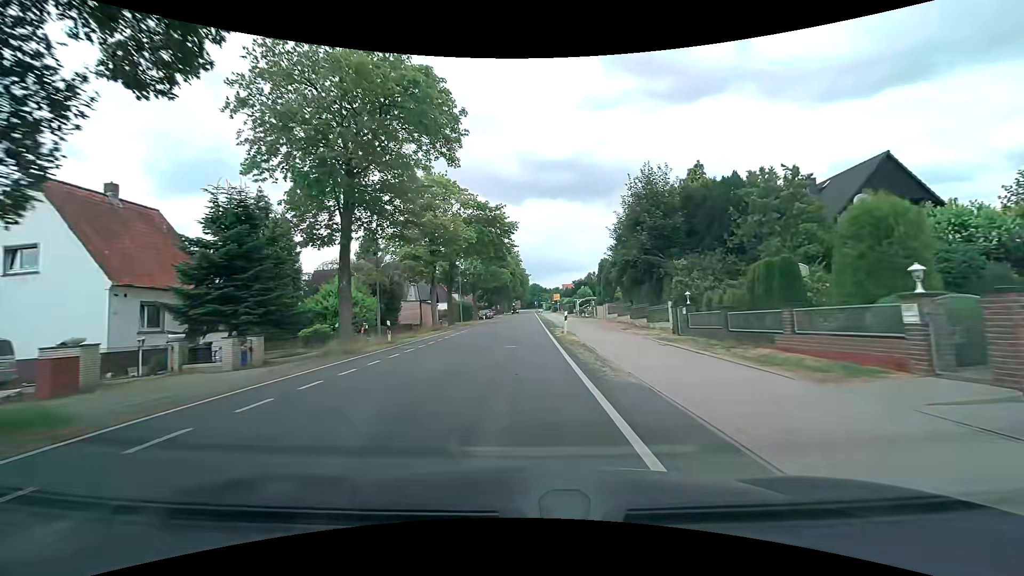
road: tertiary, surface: asphalt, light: Day
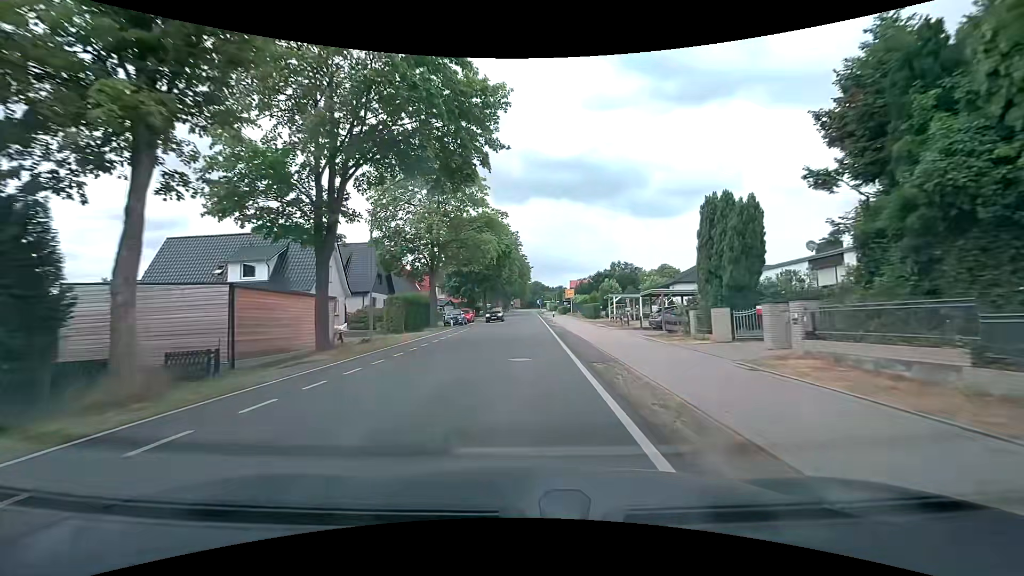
(0.0, +30.4) m; 0°
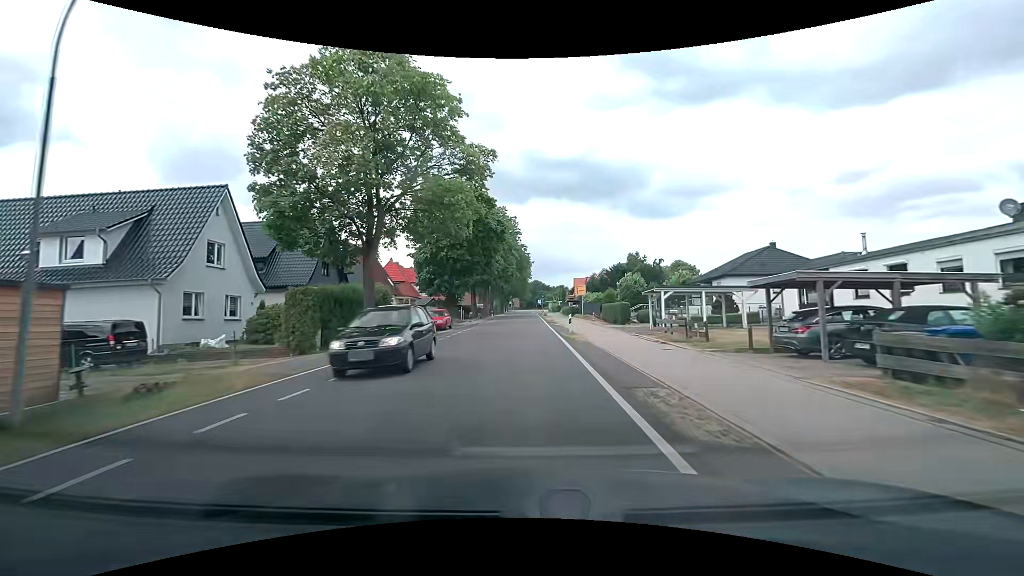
(0.0, +15.2) m; 0°
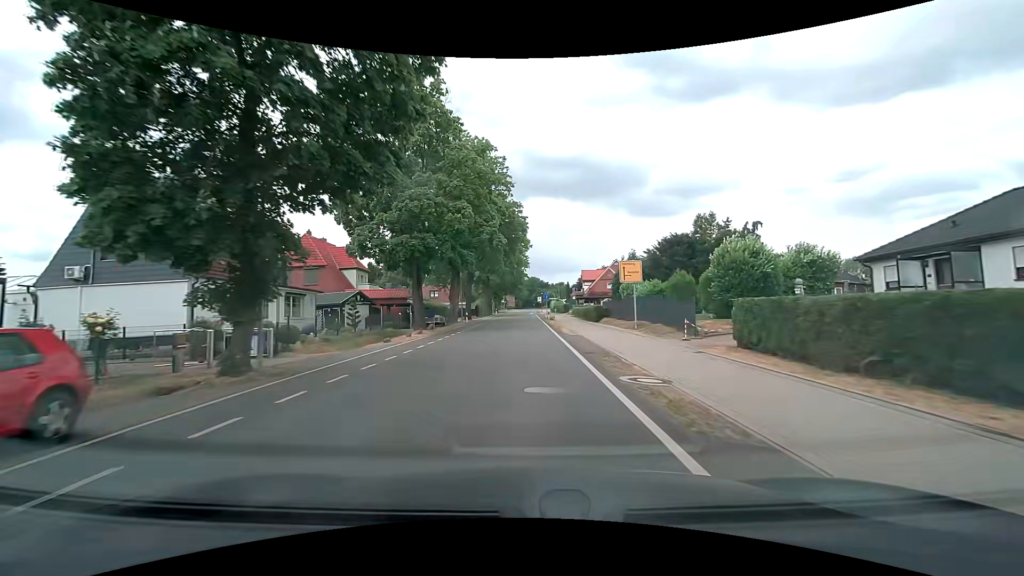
(+0.2, +30.4) m; +1°
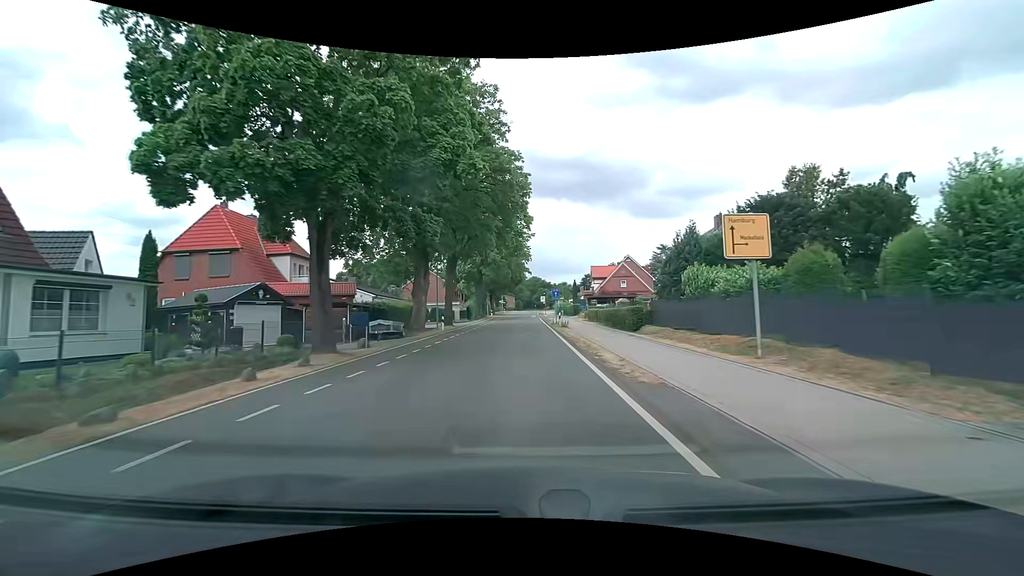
(-0.1, +15.2) m; 0°
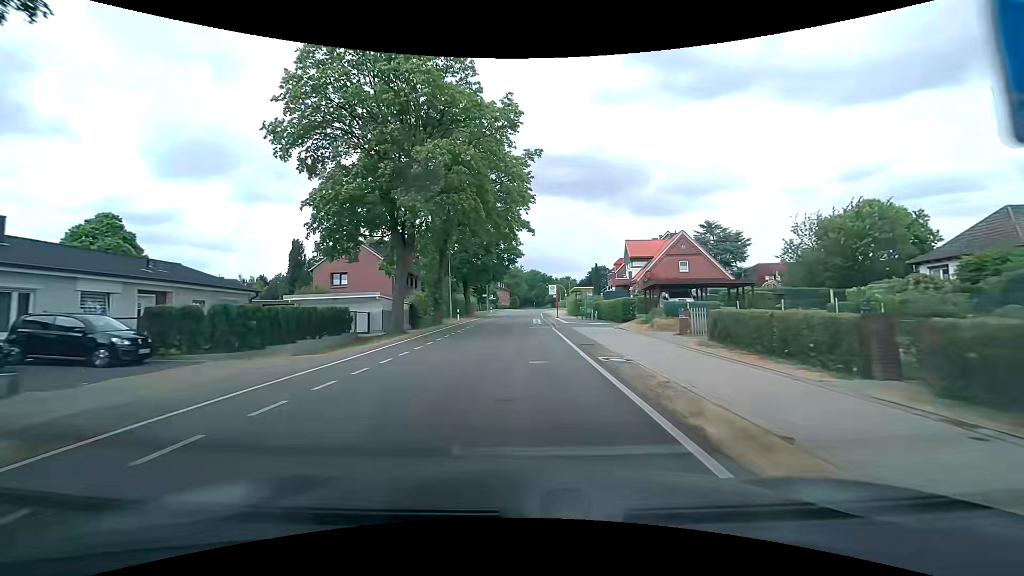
(+0.1, +38.1) m; 0°
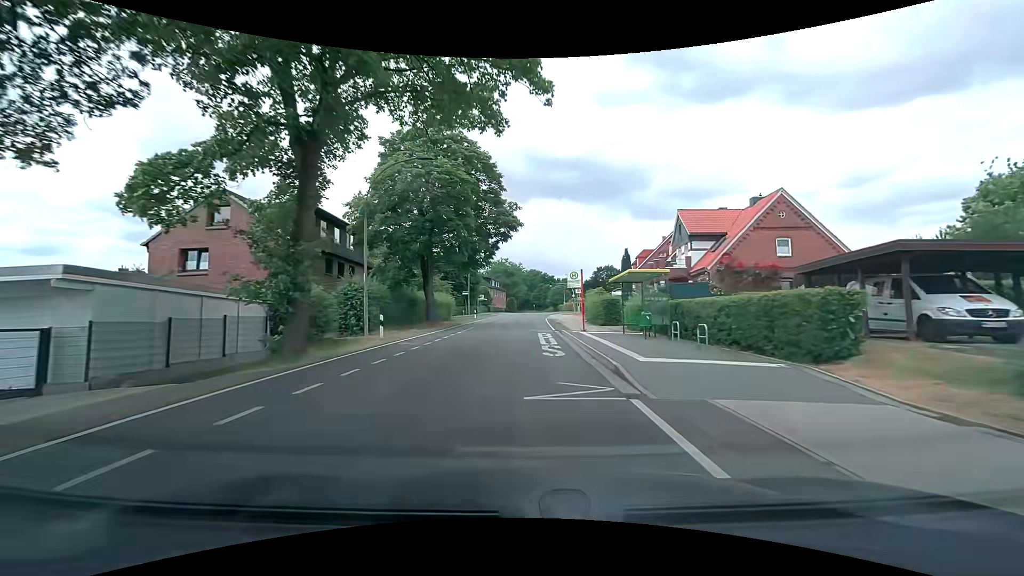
(+0.1, +23.0) m; +1°
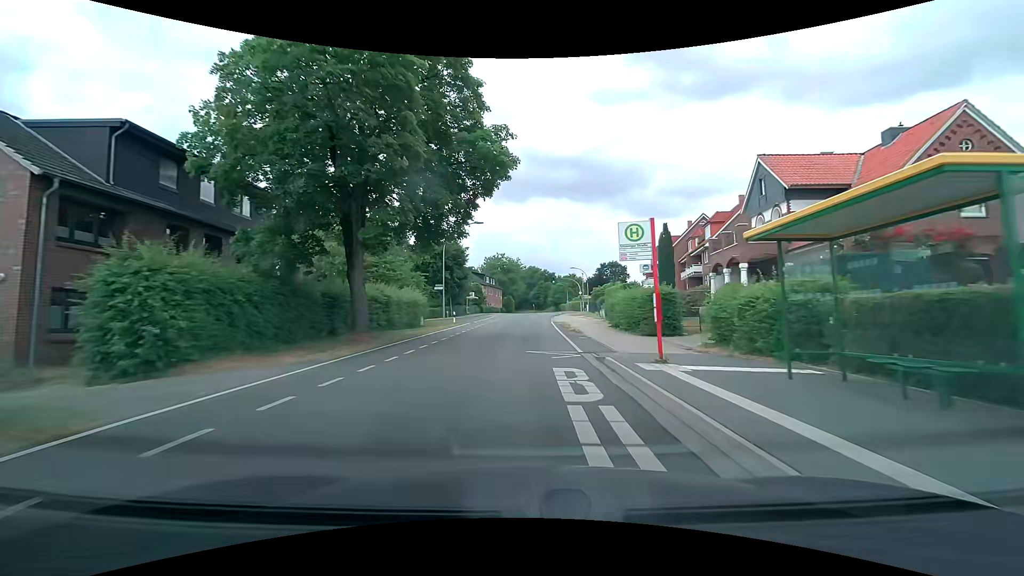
(0.0, +15.3) m; 0°
(0, +10) (0, +20) (0, +30) (0, +40) (0, +50) (+1, +60) (+2, +70) (+3, +80) (+5, +90) (+11, +97) m
